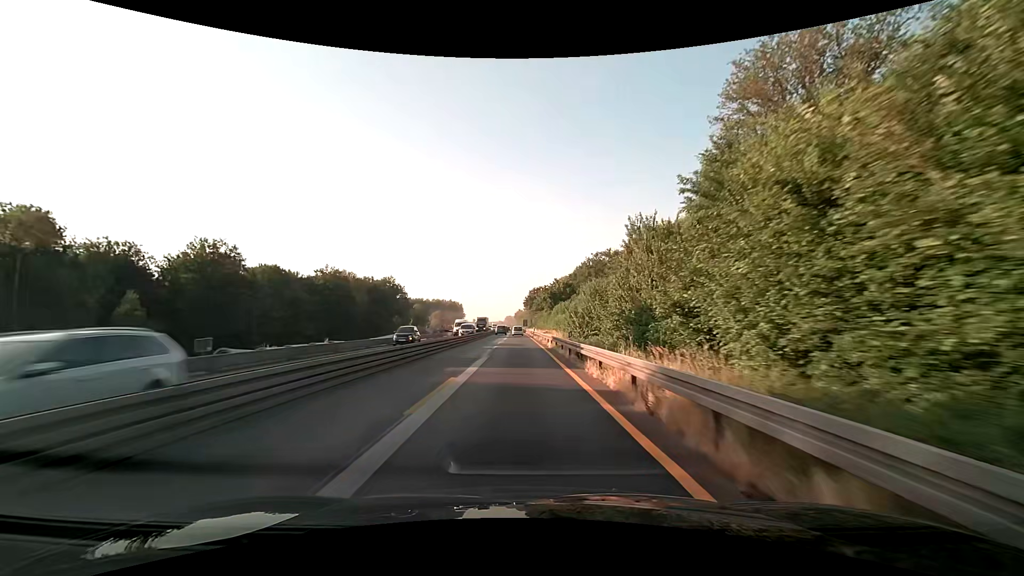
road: motorway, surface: asphalt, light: Day
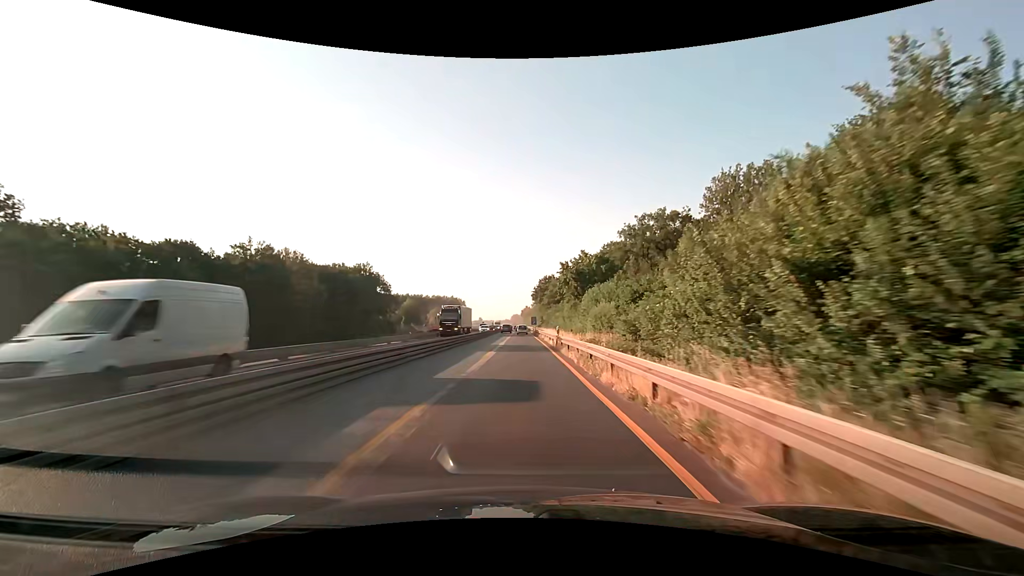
(-0.1, +37.5) m; -1°
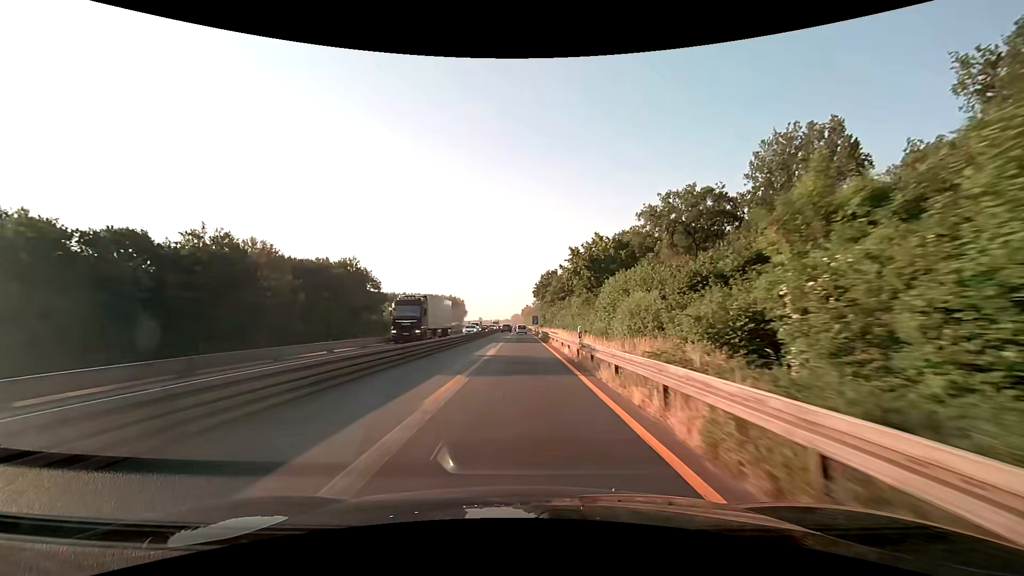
(0.0, +12.5) m; 0°
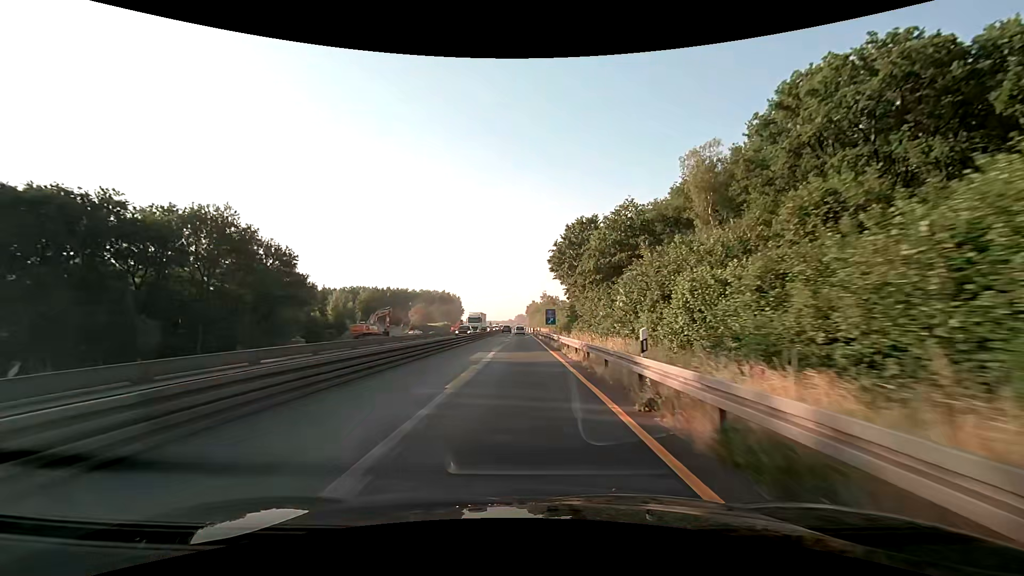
(-0.3, +62.4) m; -1°
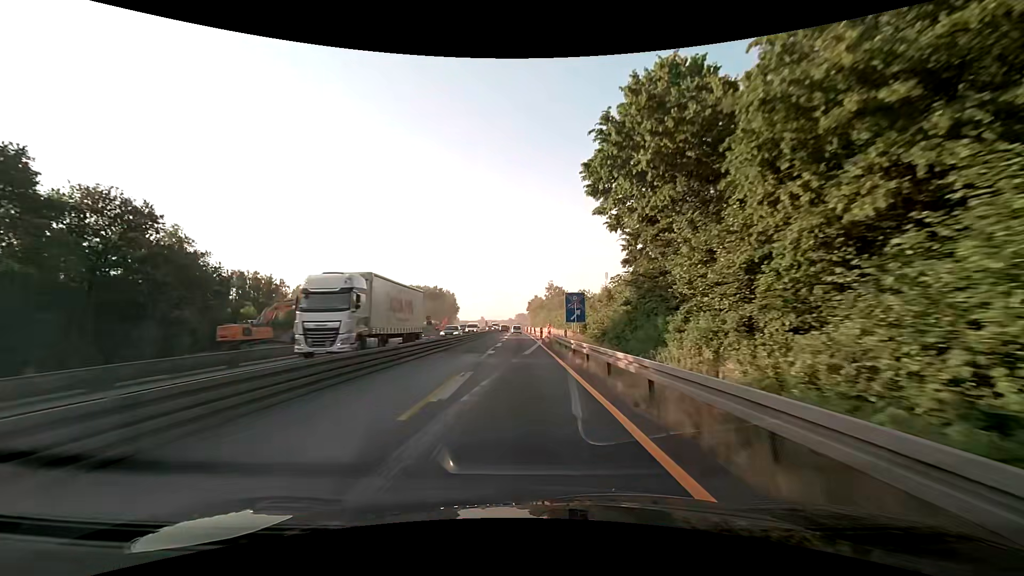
(+0.1, +37.5) m; 0°
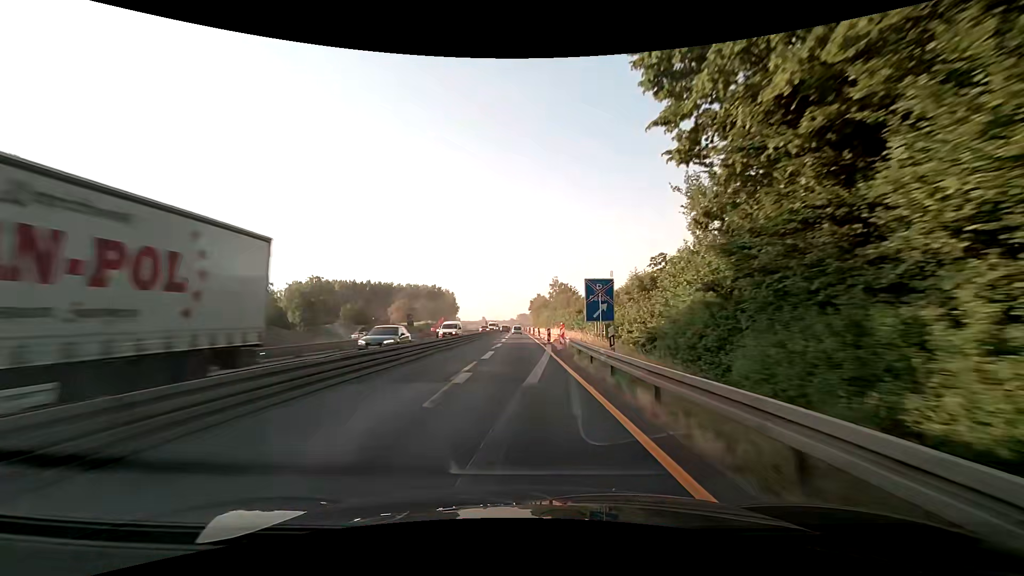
(0.0, +12.5) m; 0°
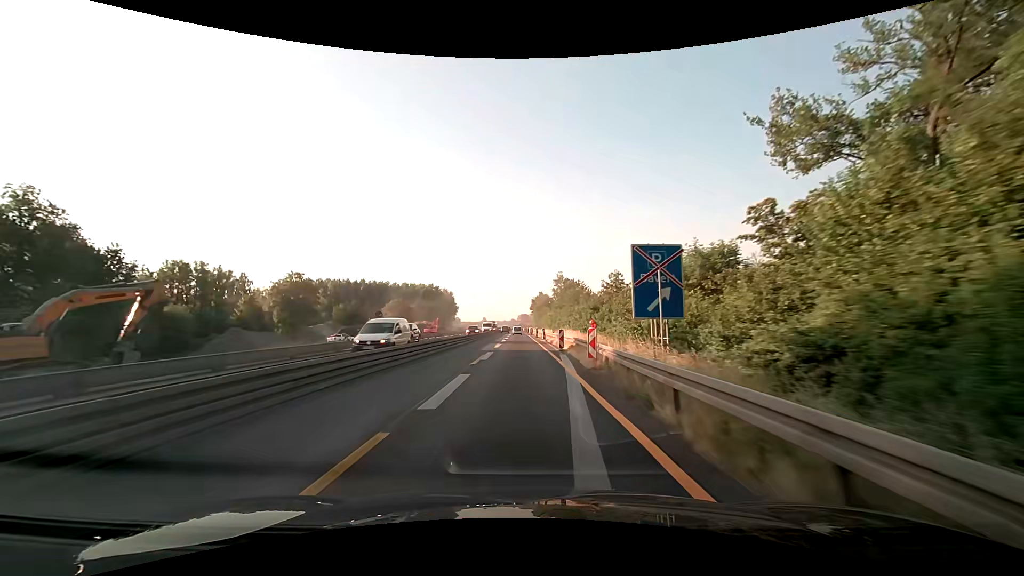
(0.0, +12.5) m; 0°
